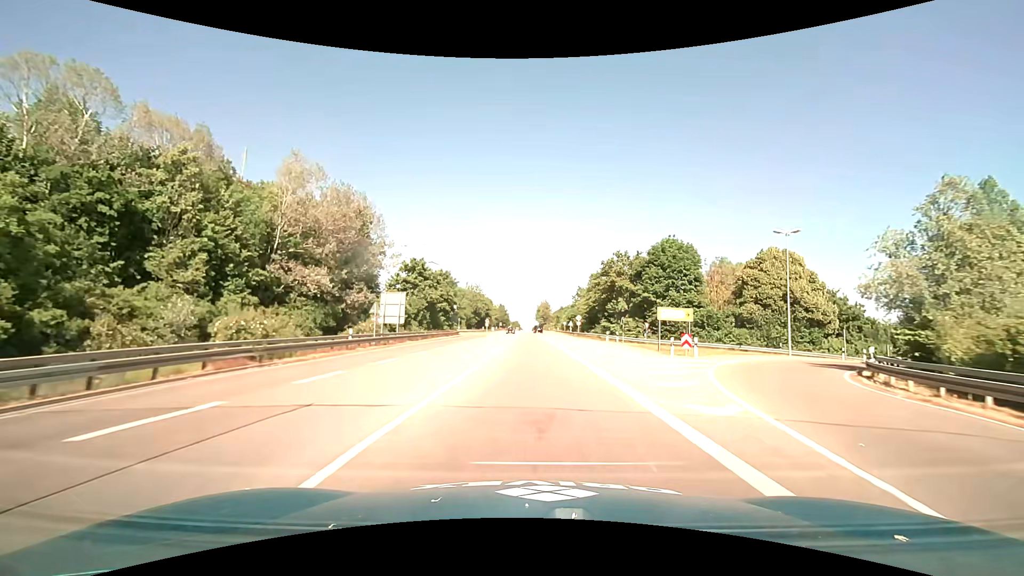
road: primary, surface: asphalt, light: Day
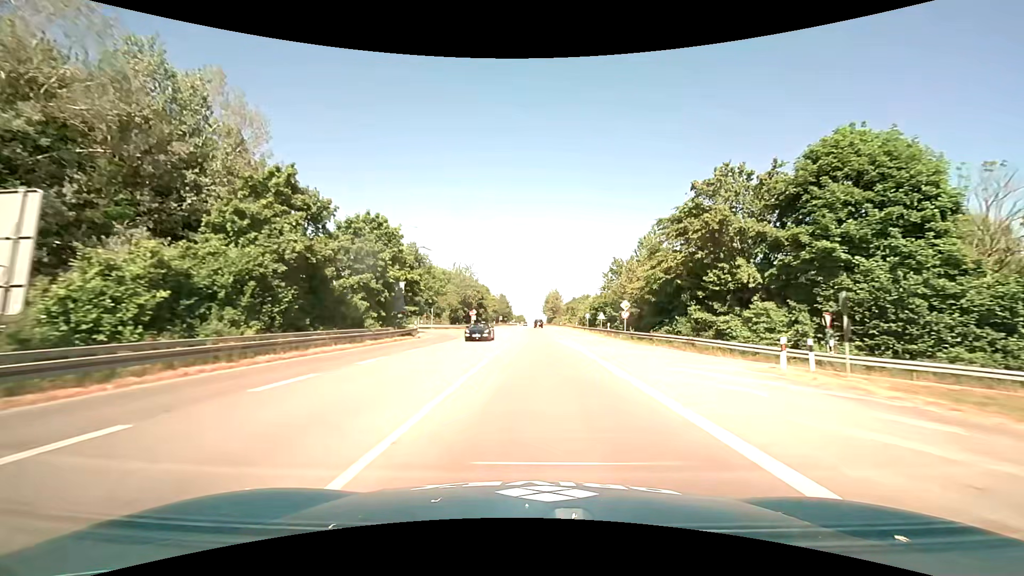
(0.0, +32.9) m; 0°
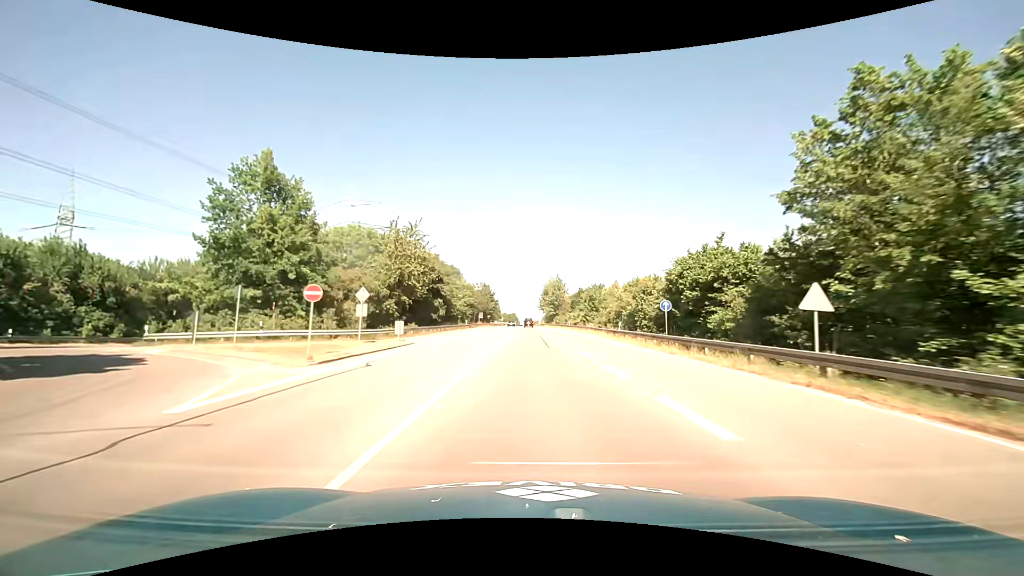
(+0.2, +44.0) m; 0°
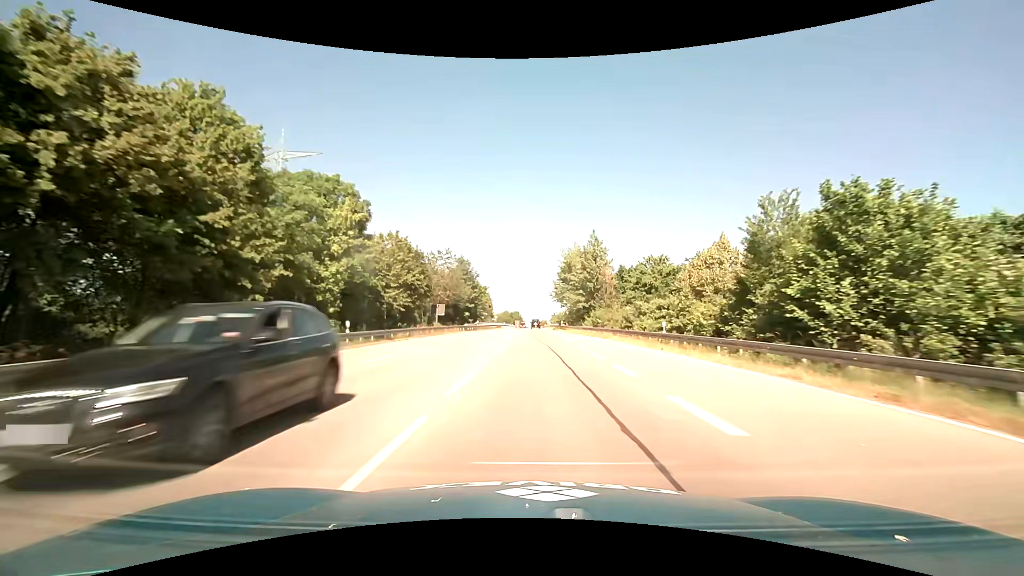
(+0.2, +54.0) m; 0°
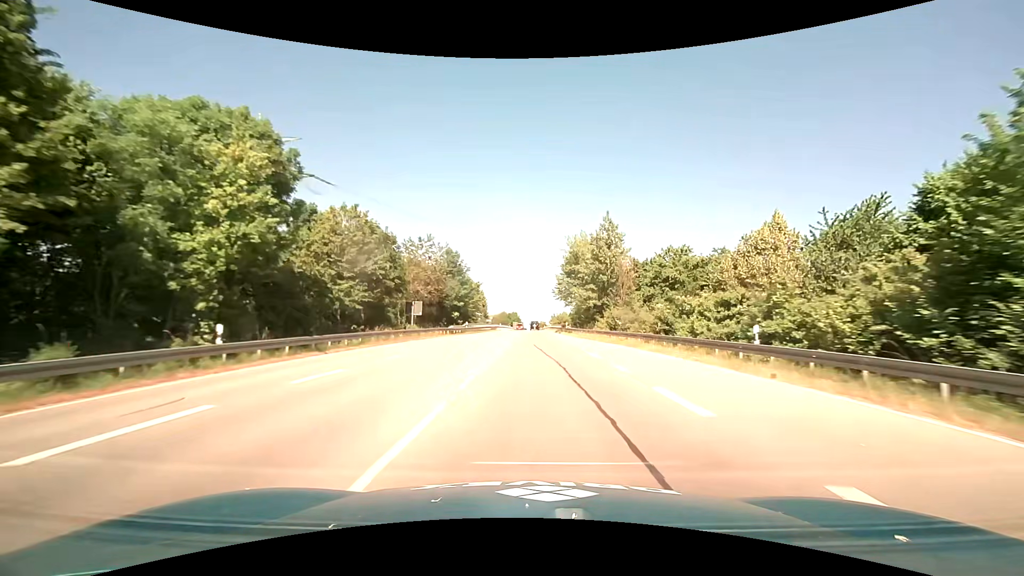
(0.0, +10.7) m; 0°
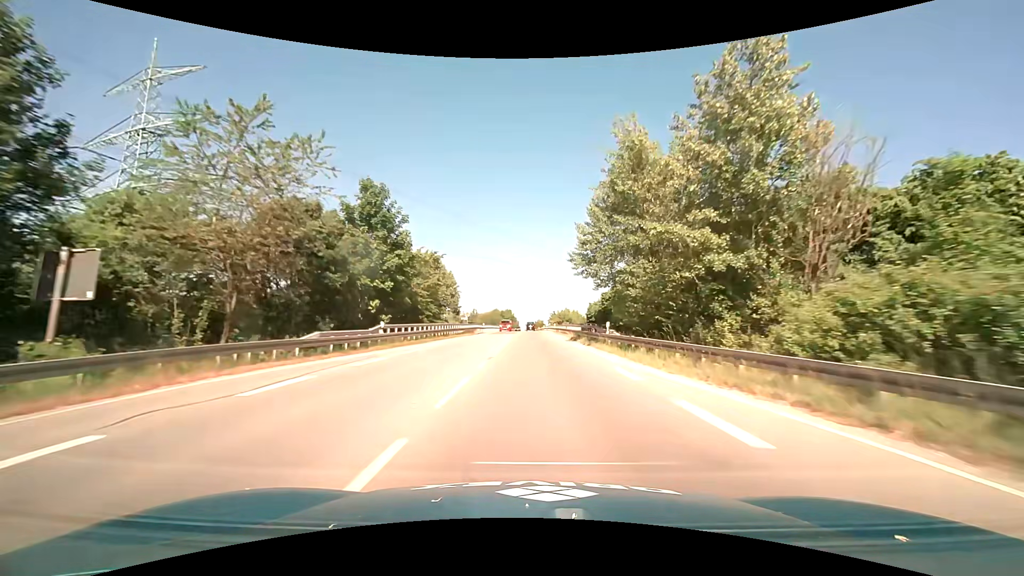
(+0.3, +31.9) m; +1°
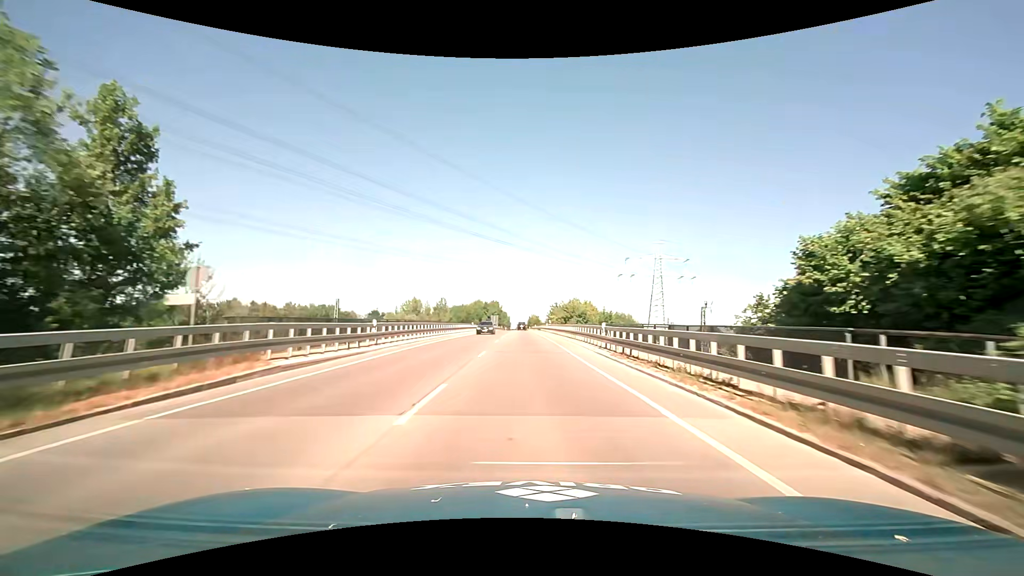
(+0.1, +52.7) m; +1°
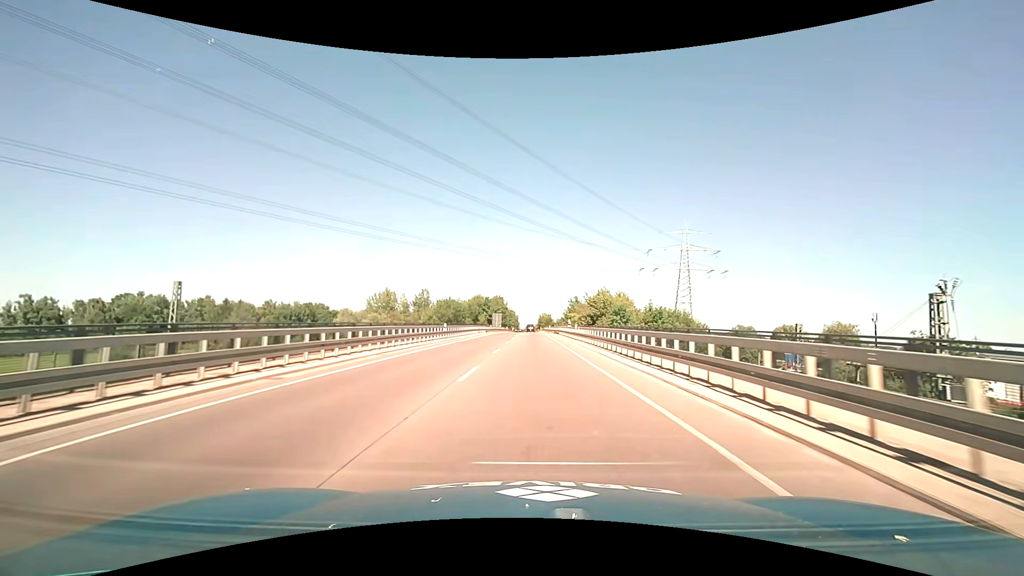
(-0.4, +31.5) m; -1°
(0, +10) (0, +20) (0, +30) (0, +40) (0, +50) (0, +60) (0, +70) (0, +80) (0, +90) (0, +100) m
